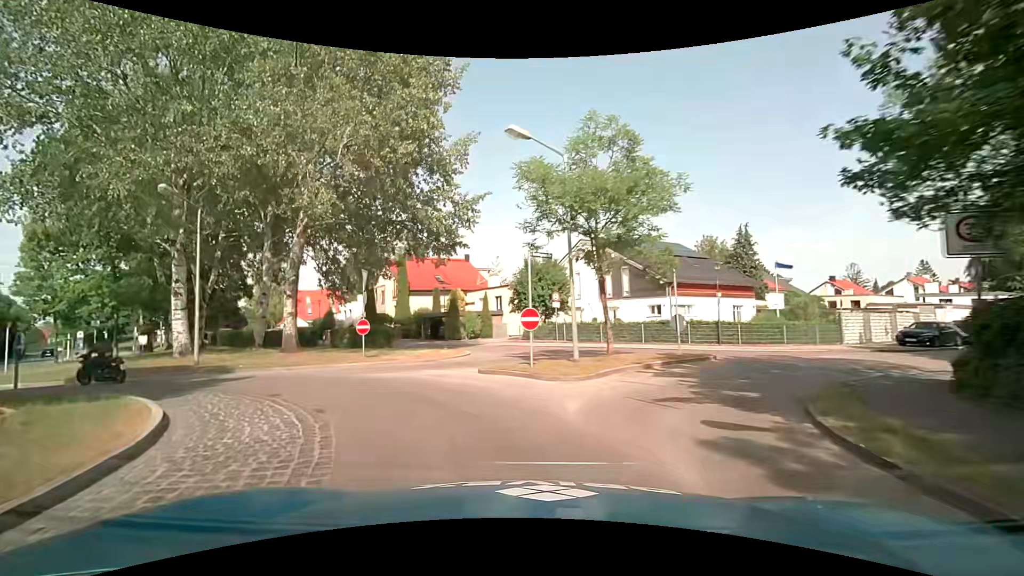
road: tertiary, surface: asphalt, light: Day
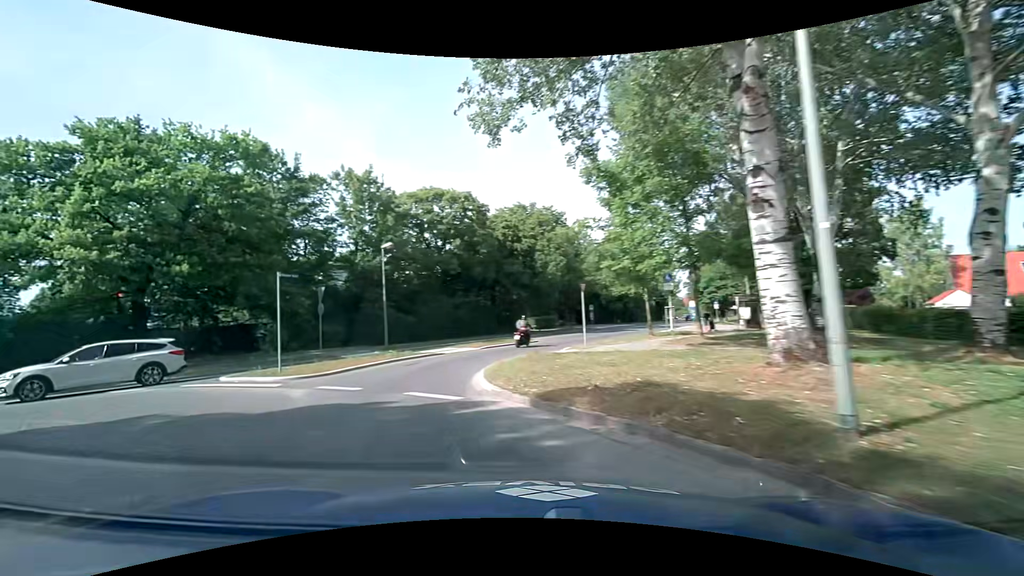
(-8.4, +15.3) m; -62°
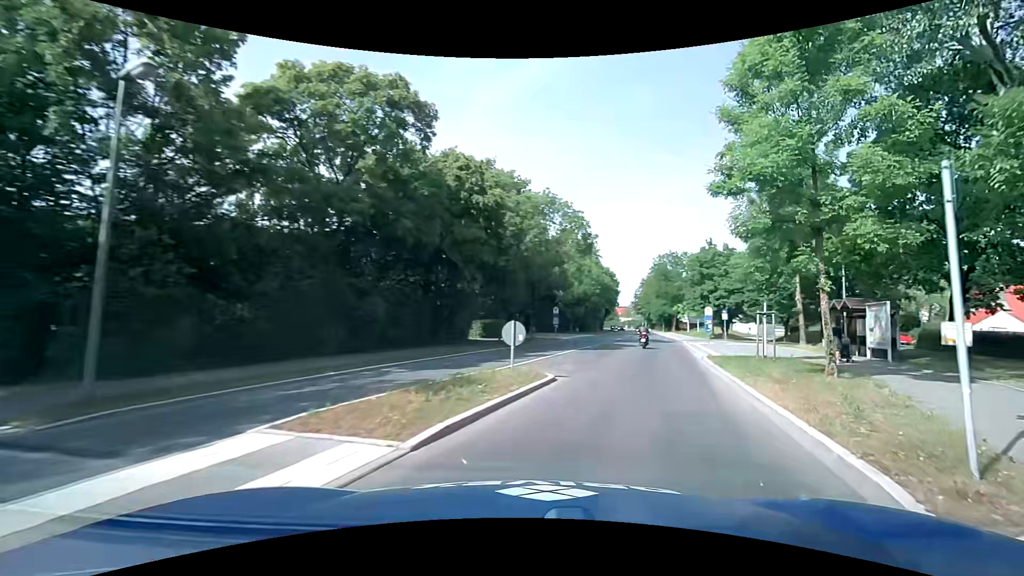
(-3.5, +19.4) m; +5°
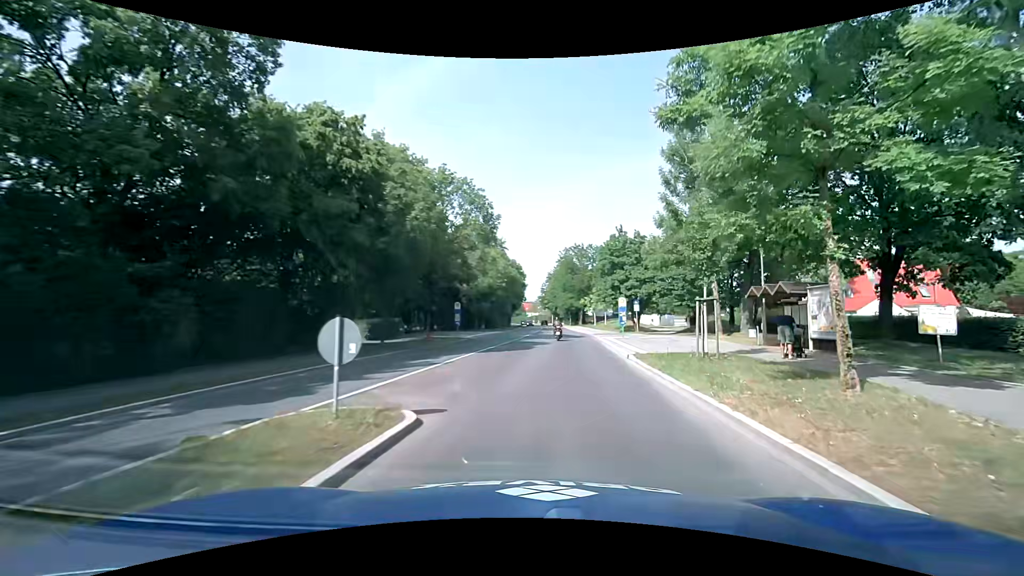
(+0.6, +5.6) m; +11°
(0, +10) (+1, +20) (+2, +30) (+3, +40) (+4, +50) (+4, +60) (+5, +70) (+5, +80) (+5, +90) (+5, +100) m
